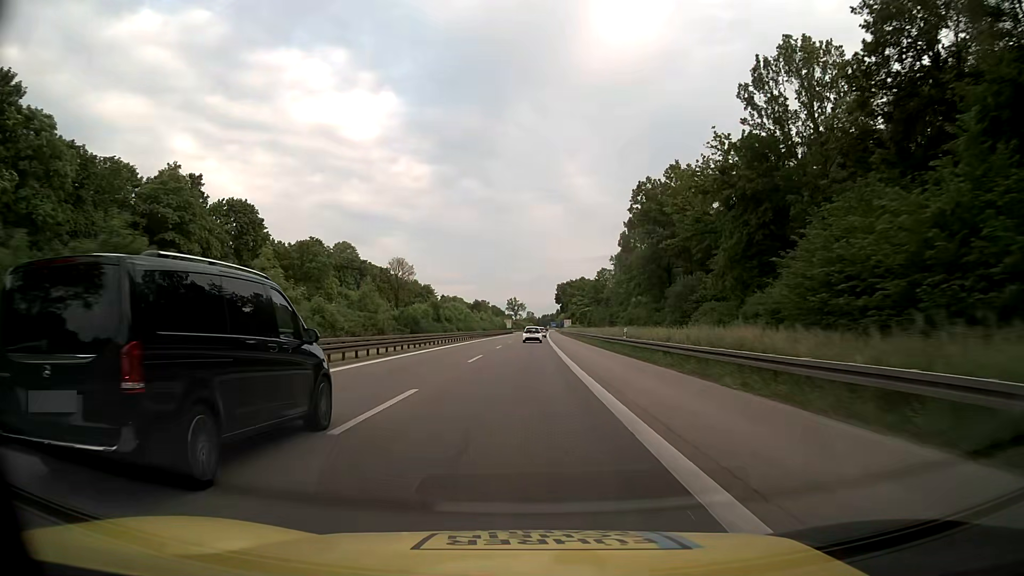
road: motorway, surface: asphalt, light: Day
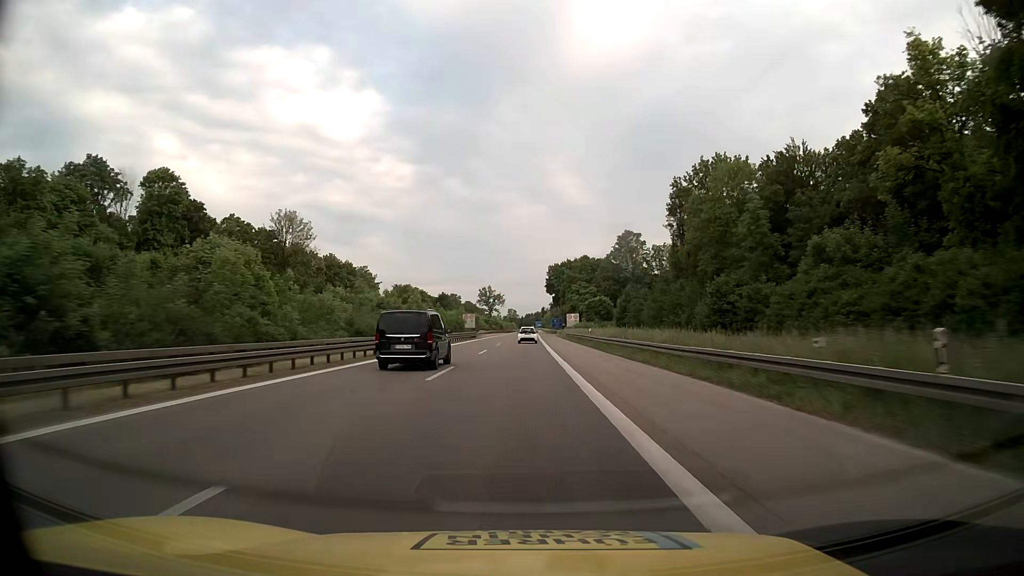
(+1.2, +81.7) m; +1°
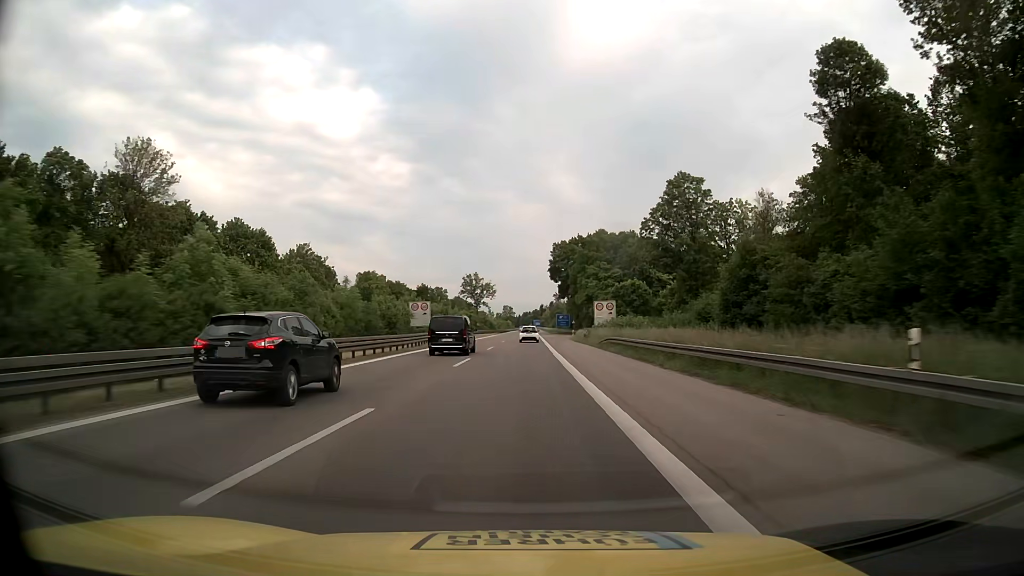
(+0.1, +48.8) m; 0°
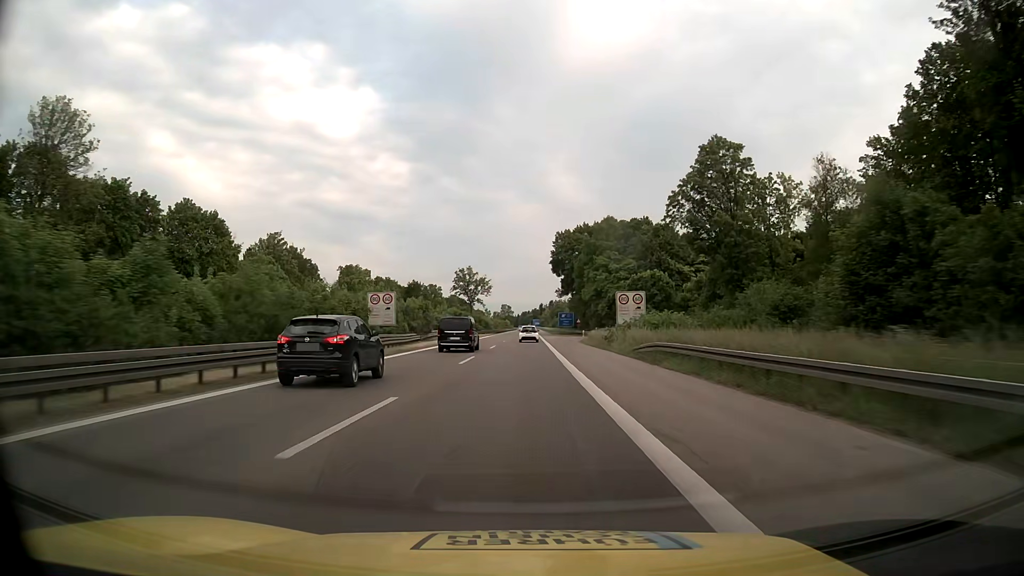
(0.0, +16.3) m; 0°
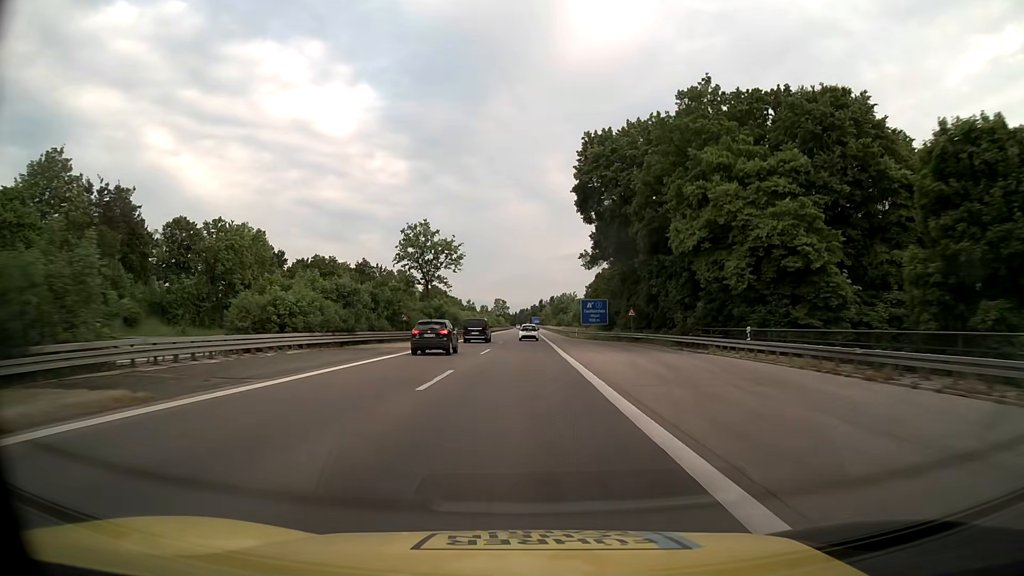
(+0.1, +65.1) m; 0°
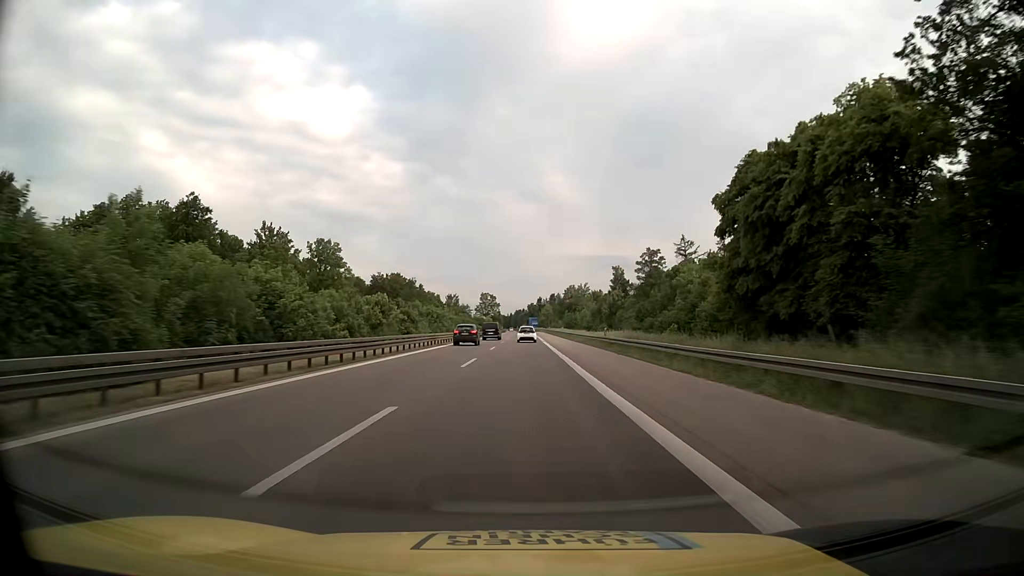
(+0.2, +81.4) m; 0°
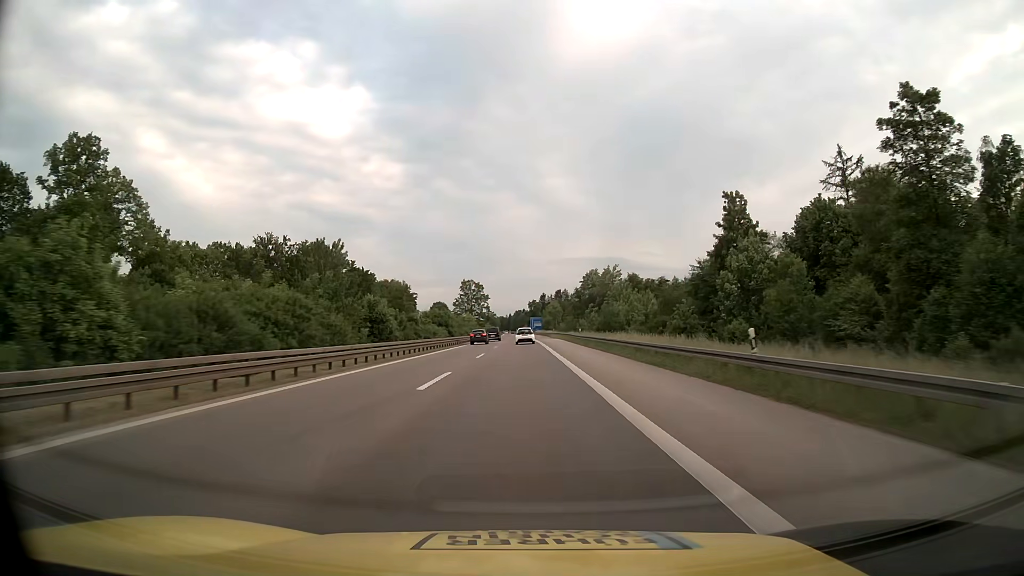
(+0.4, +81.4) m; 0°
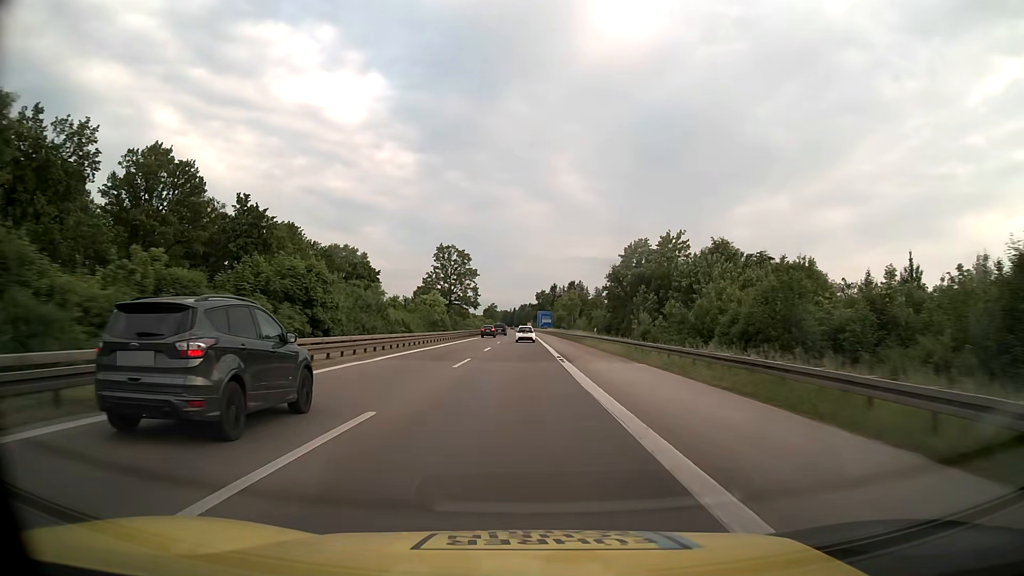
(-0.3, +64.7) m; -1°
(0, +10) (0, +20) (0, +30) (0, +40) (0, +50) (0, +60) (0, +70) (0, +80) (0, +90) (0, +100) m
